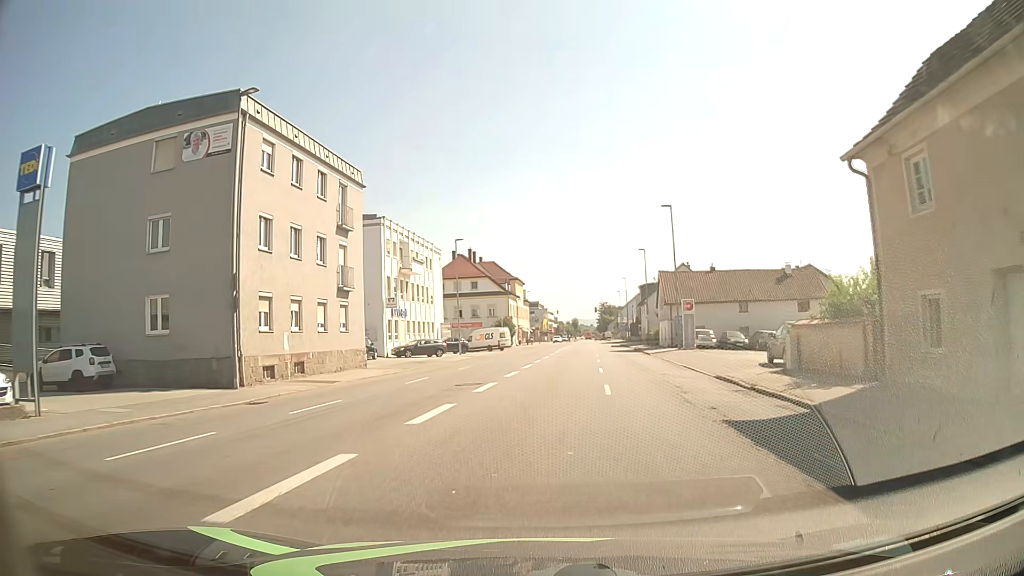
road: tertiary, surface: asphalt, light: Day
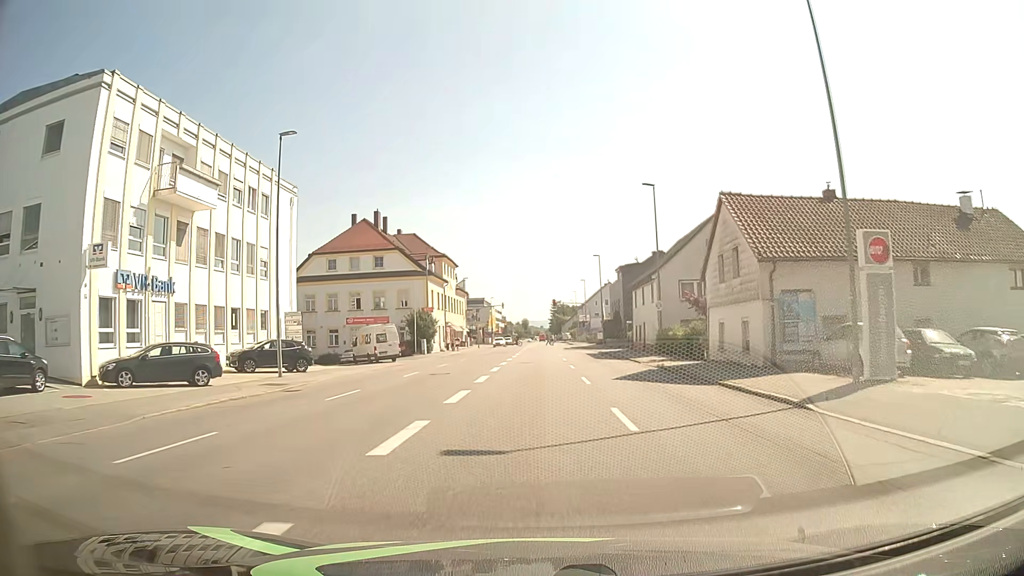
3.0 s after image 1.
(+1.8, +32.8) m; +5°
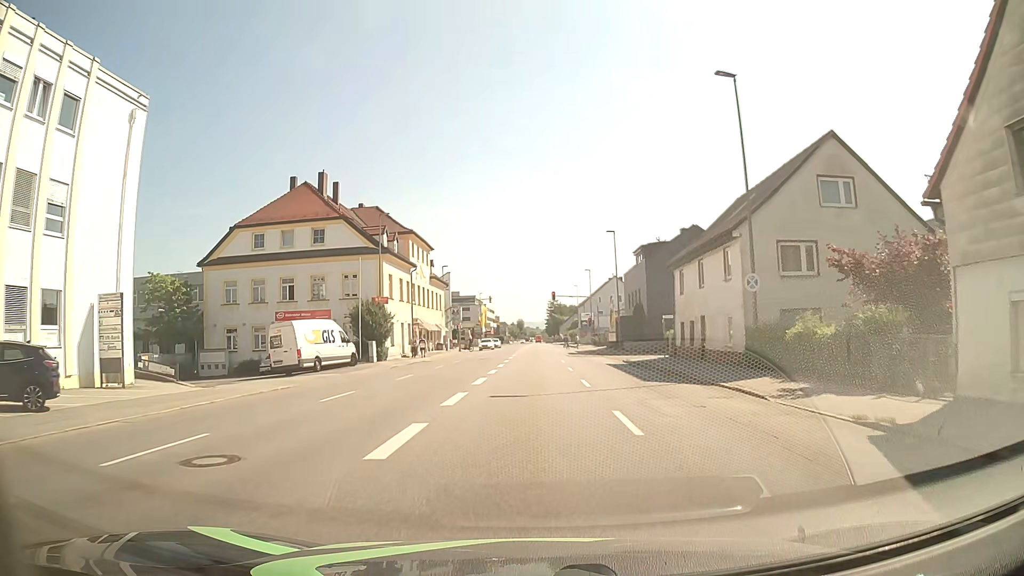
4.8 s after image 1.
(-0.1, +18.4) m; 0°
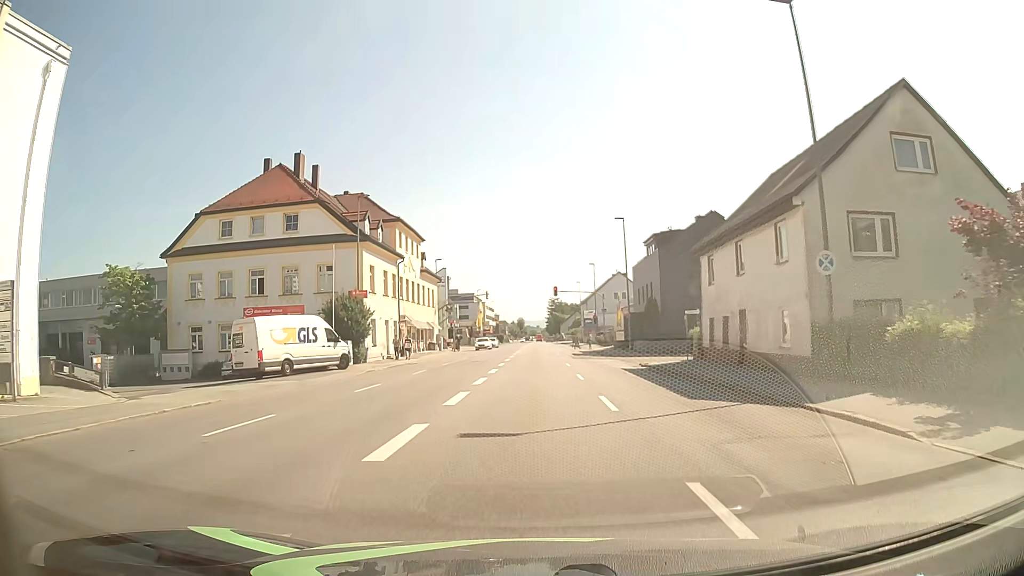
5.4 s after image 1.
(0.0, +6.0) m; 0°
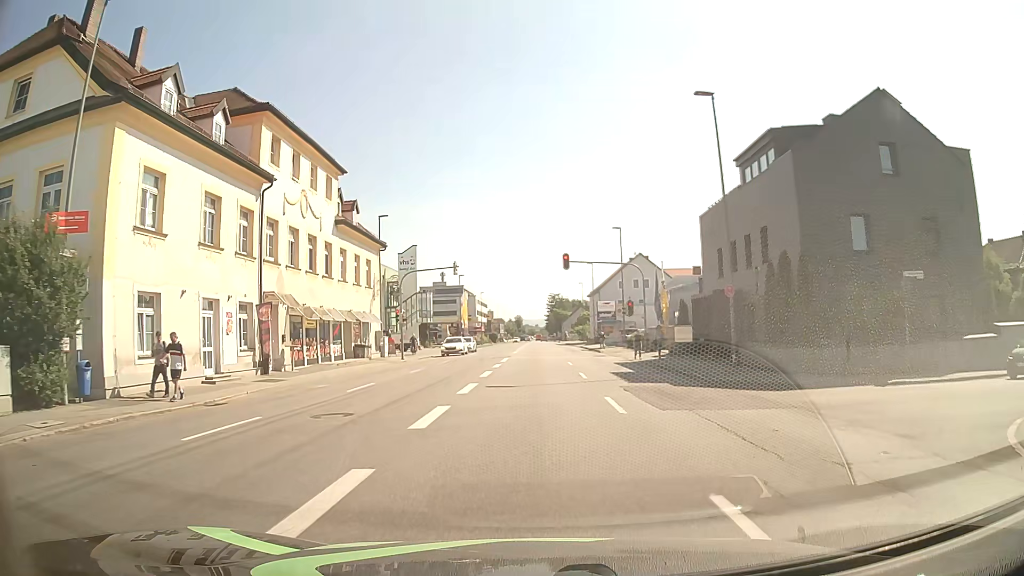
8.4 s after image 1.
(0.0, +27.5) m; 0°
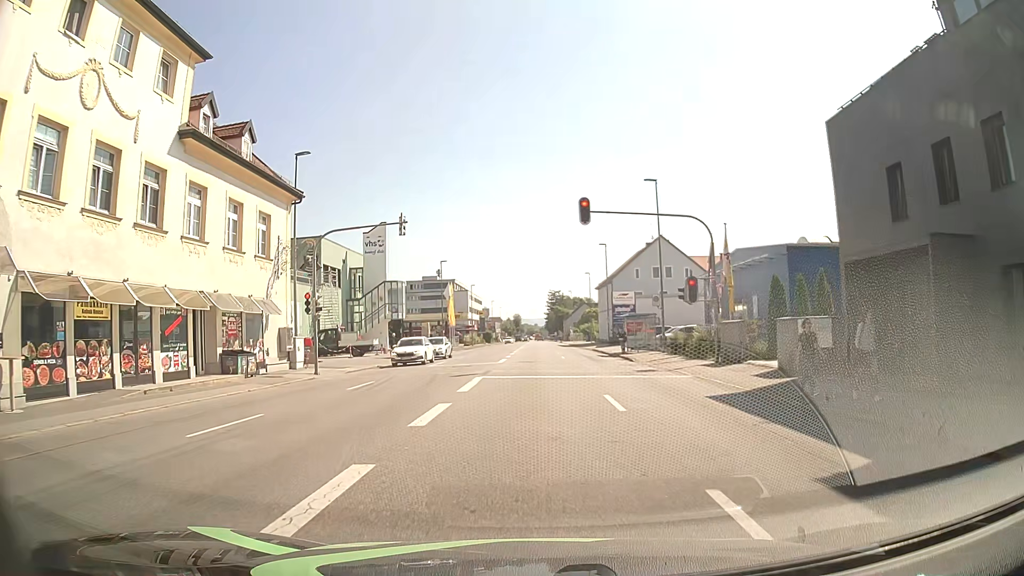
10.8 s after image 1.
(0.0, +17.5) m; 0°
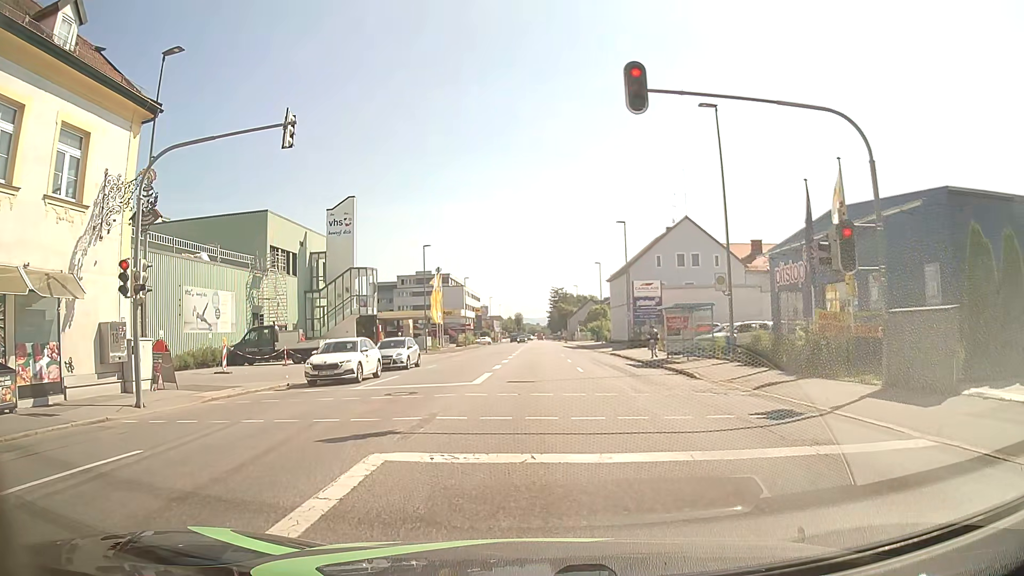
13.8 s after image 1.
(0.0, +13.0) m; +1°
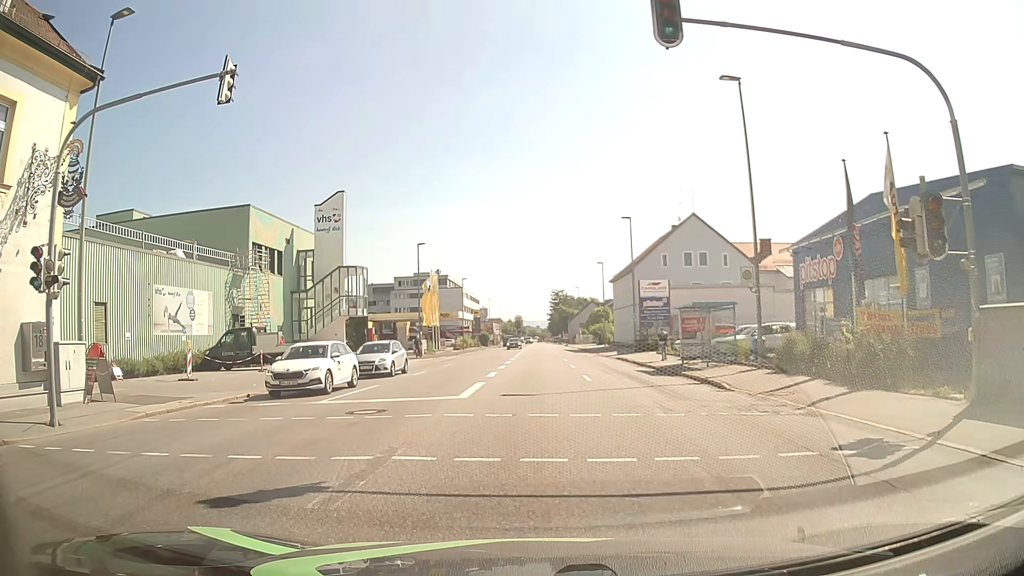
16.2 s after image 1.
(0.0, +3.0) m; 0°
